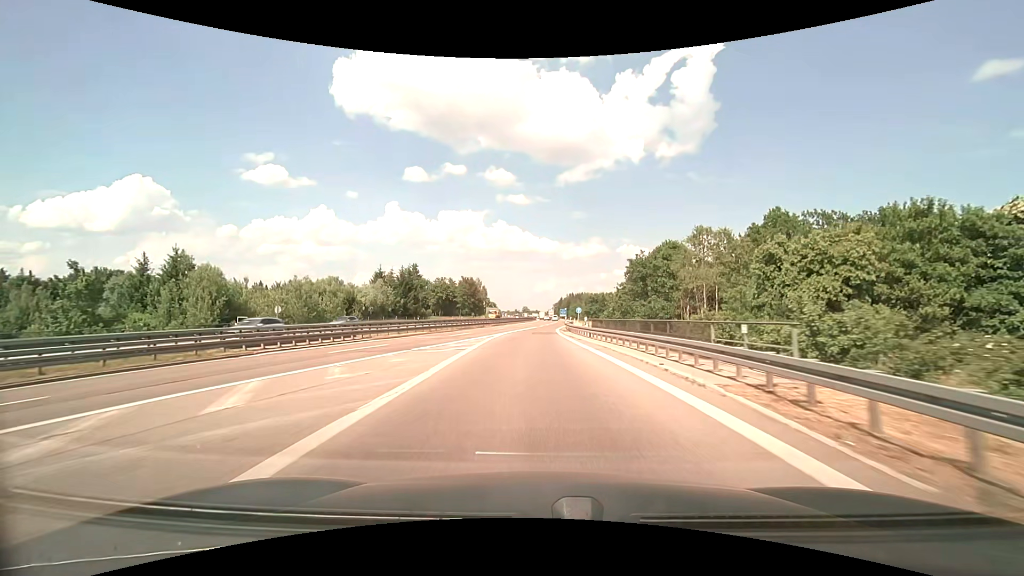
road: motorway_link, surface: asphalt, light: Day
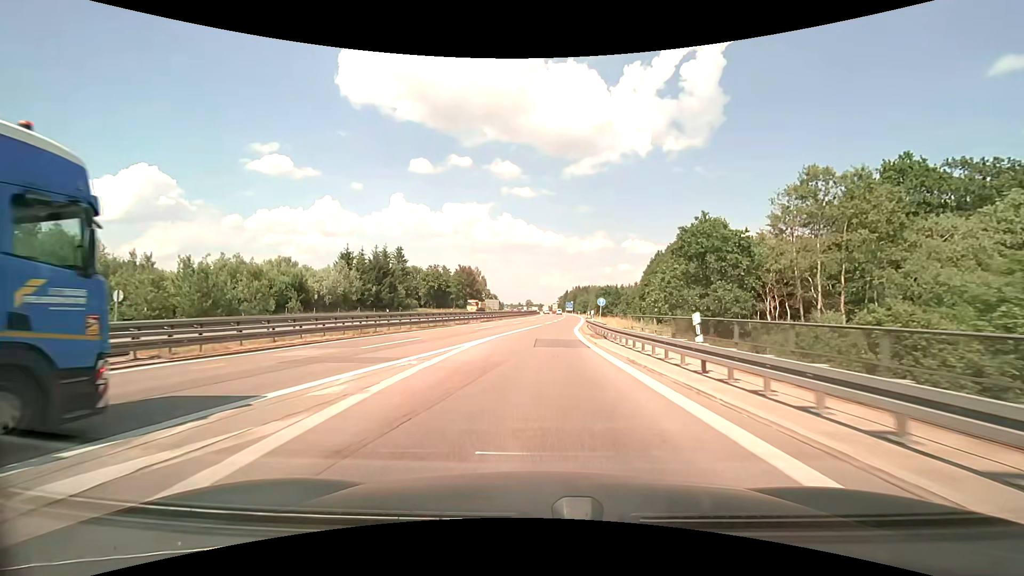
(-0.2, +20.9) m; -1°
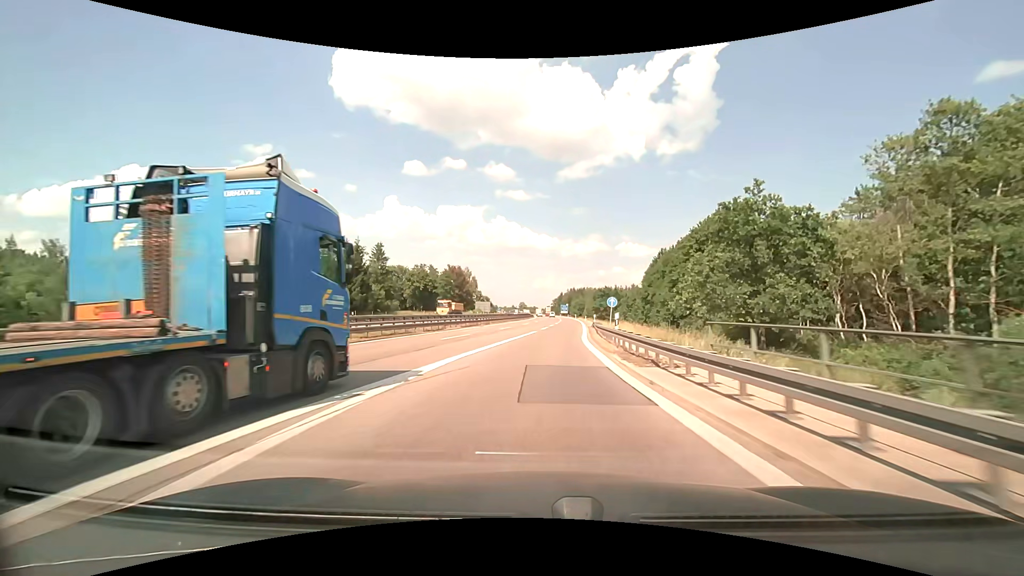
(+0.1, +11.1) m; +1°
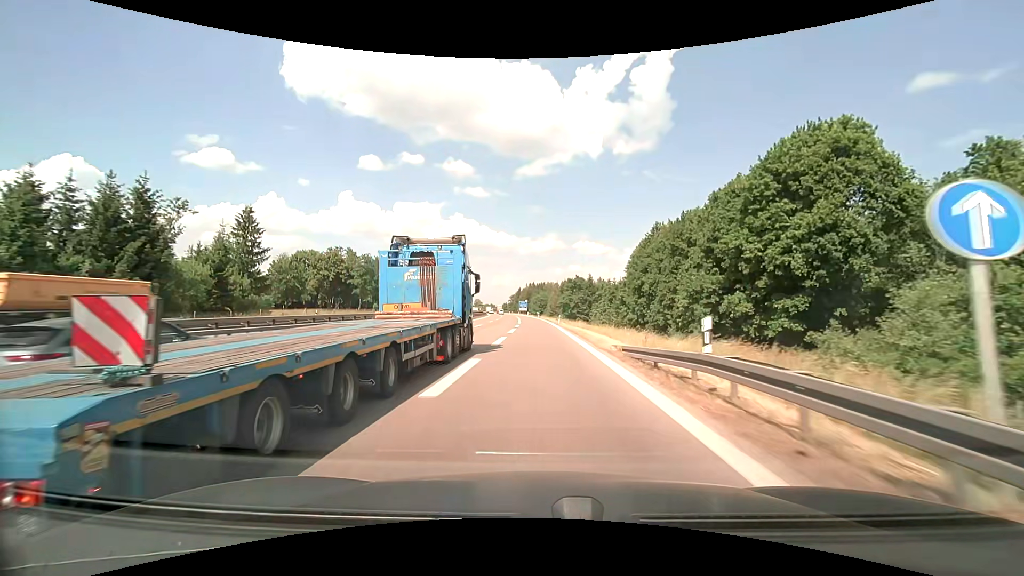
(+1.4, +35.3) m; +5°
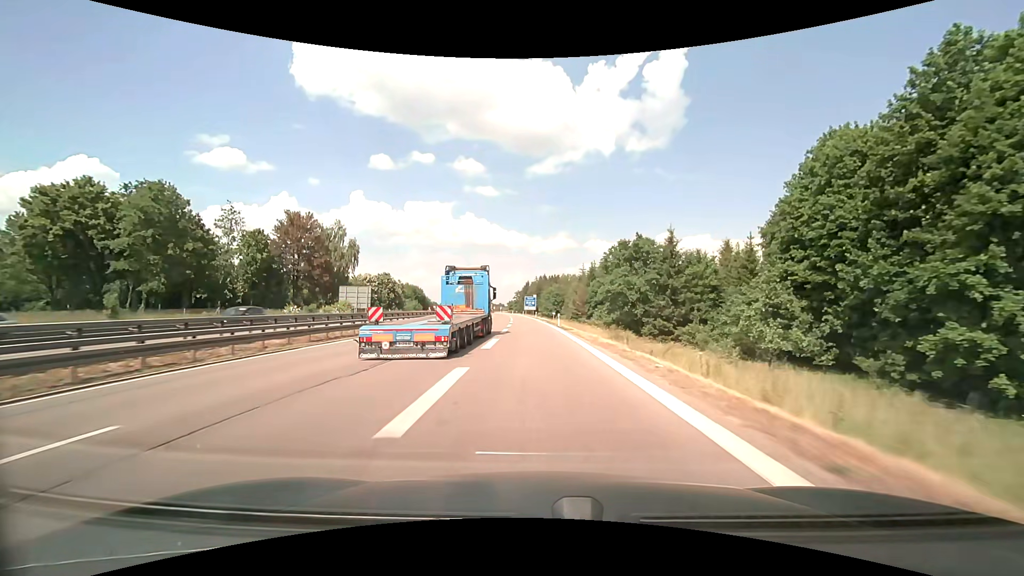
(-0.4, +62.1) m; -1°
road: motorway
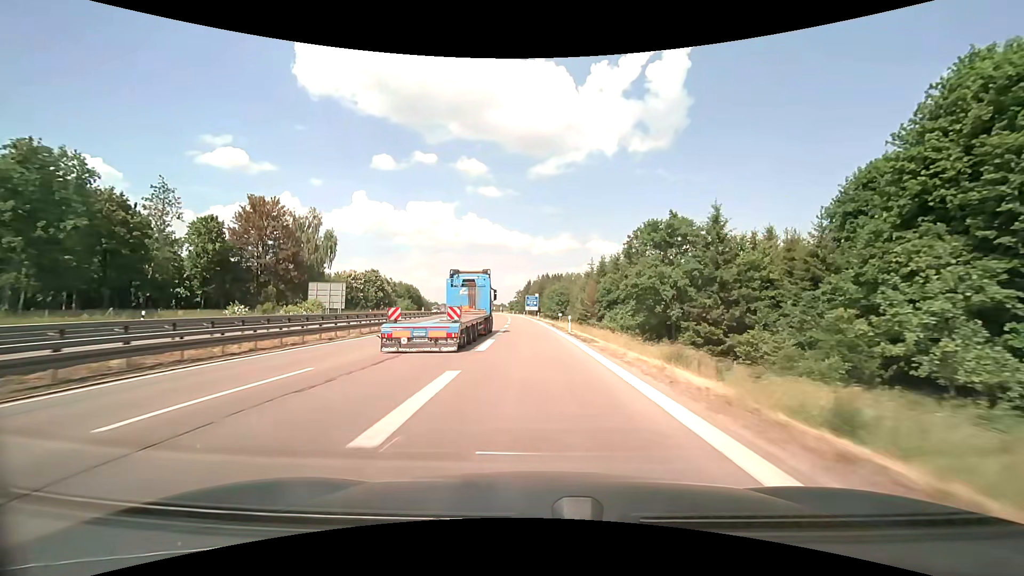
(0.0, +12.5) m; 0°
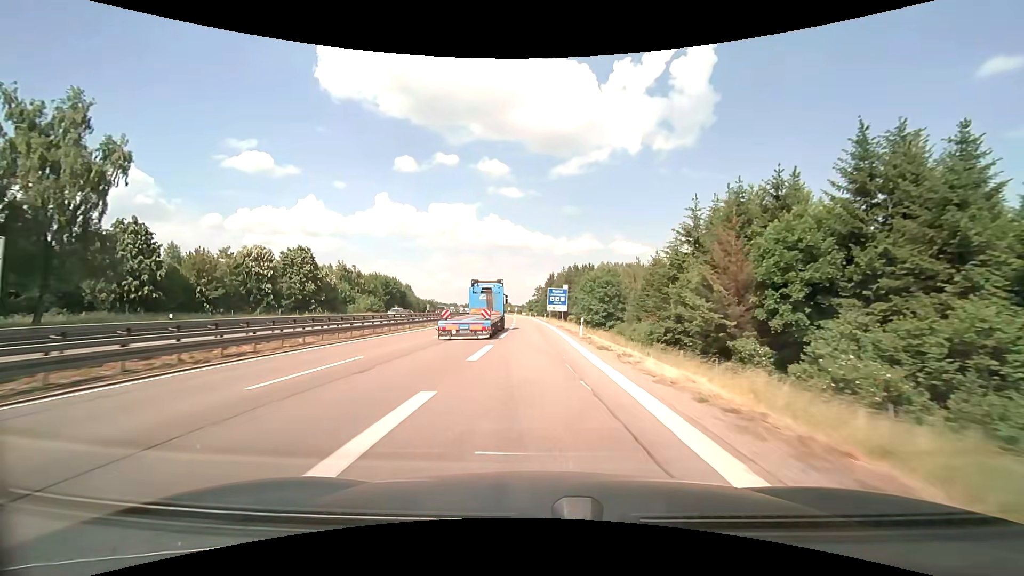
(-1.0, +50.9) m; -2°
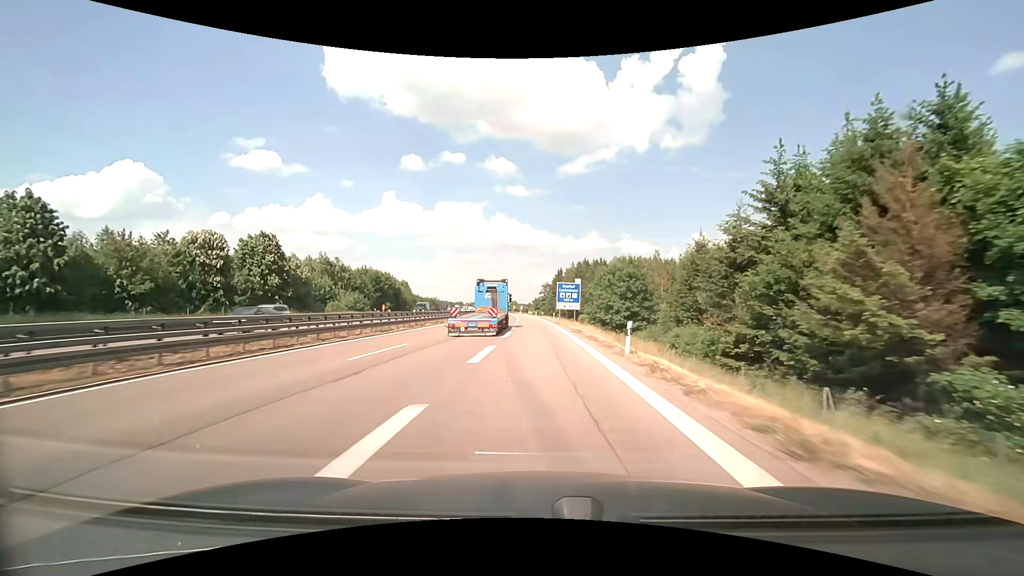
(-0.1, +13.2) m; -1°
(0, +10) (0, +20) (-1, +30) (-1, +40) (-2, +50) (-2, +60) (-3, +70) (-4, +80) (-5, +90) (-6, +100) m
